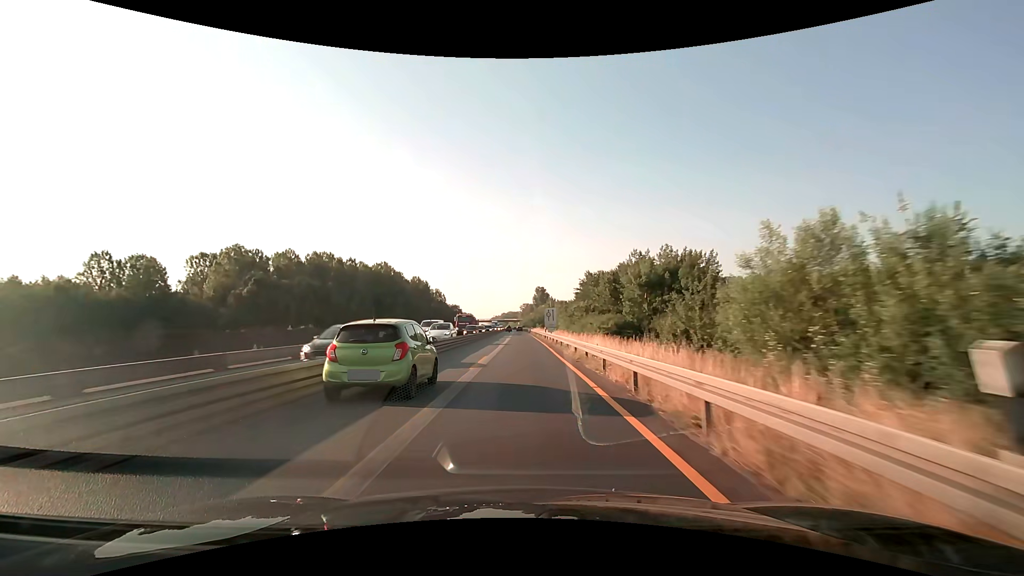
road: motorway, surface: asphalt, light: Day
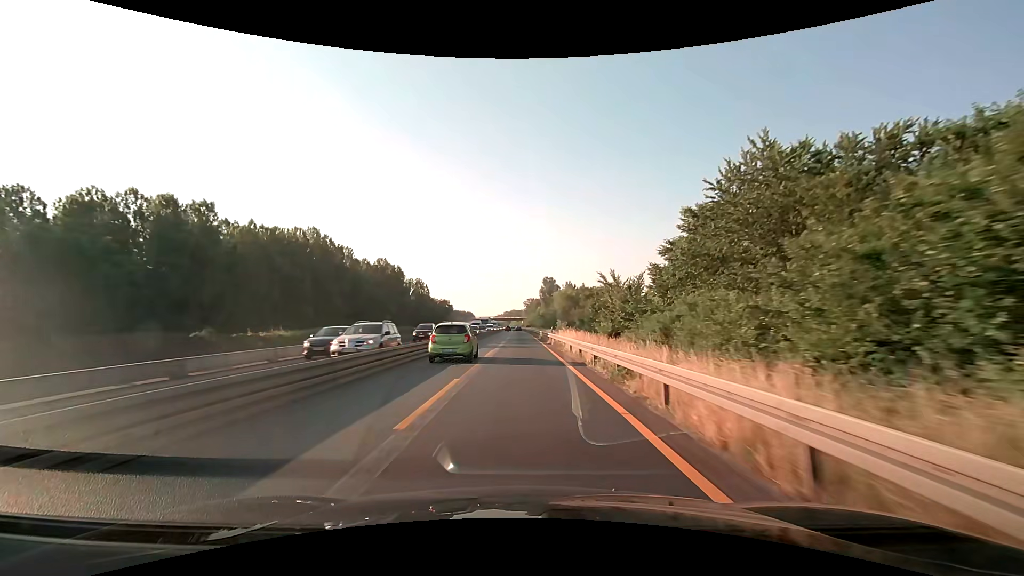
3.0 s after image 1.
(-0.2, +62.5) m; 0°
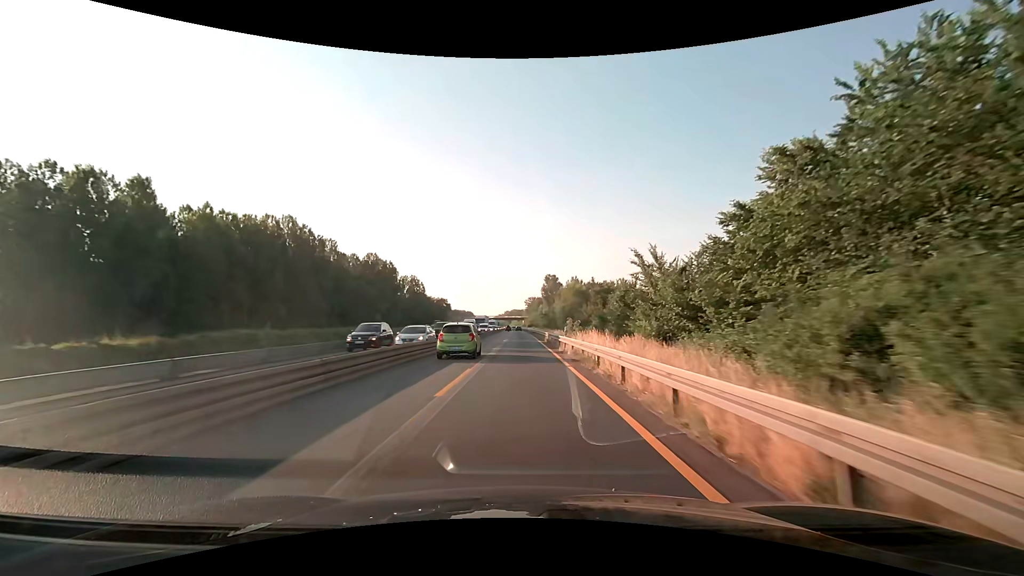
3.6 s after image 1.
(0.0, +12.5) m; 0°
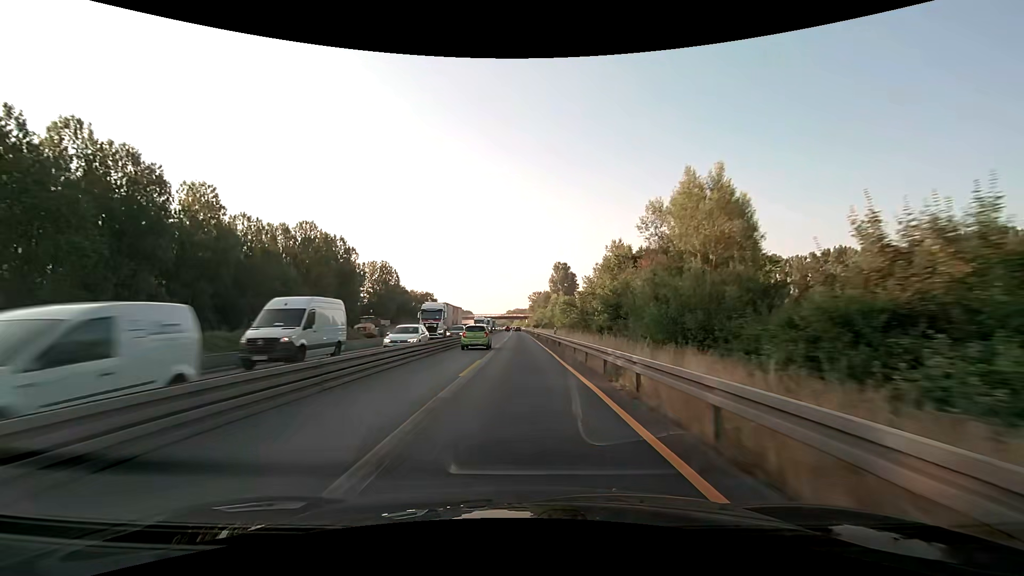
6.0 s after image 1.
(-0.2, +50.0) m; 0°
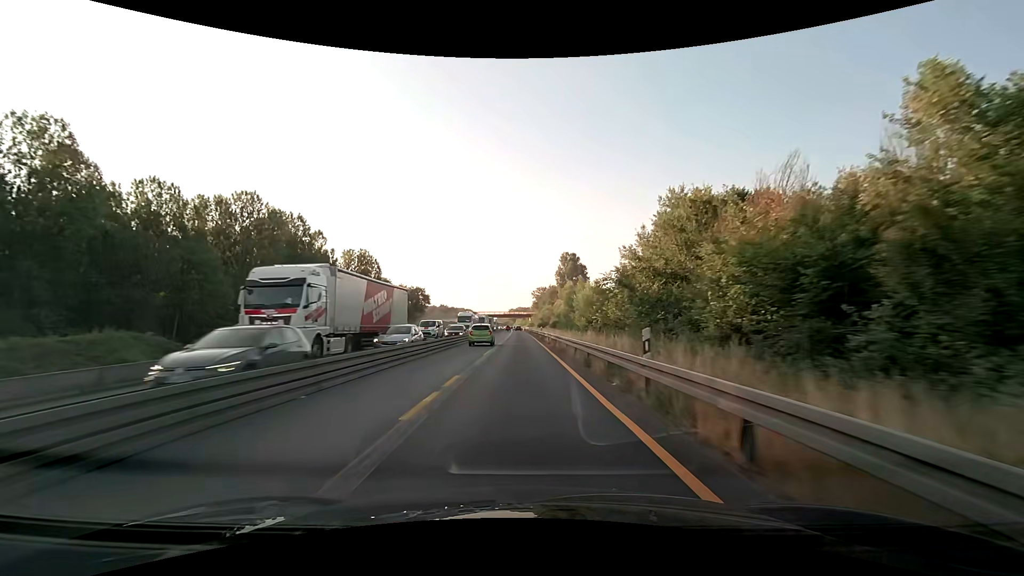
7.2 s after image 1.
(-0.1, +25.0) m; 0°
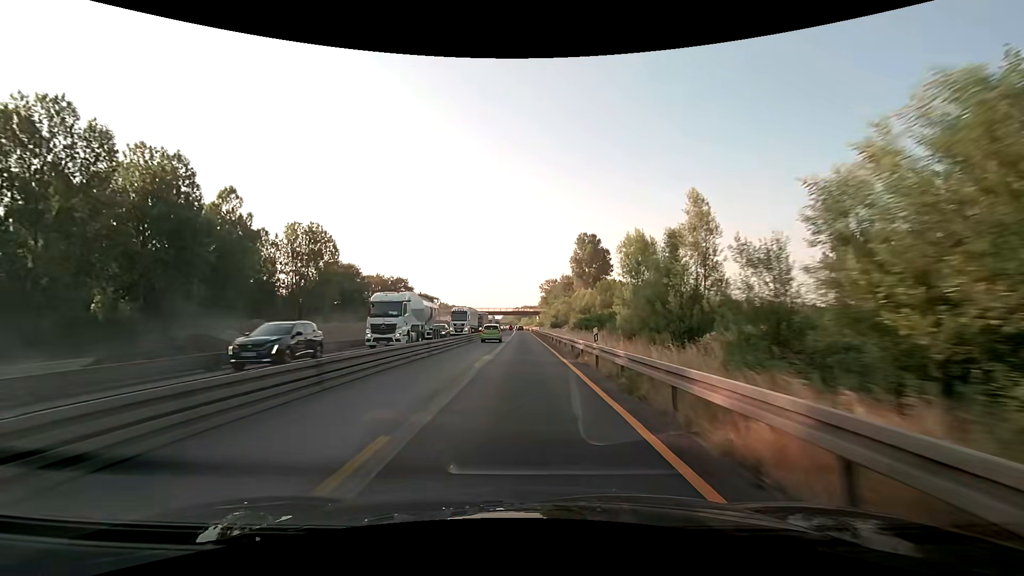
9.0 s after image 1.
(-0.4, +37.5) m; -1°
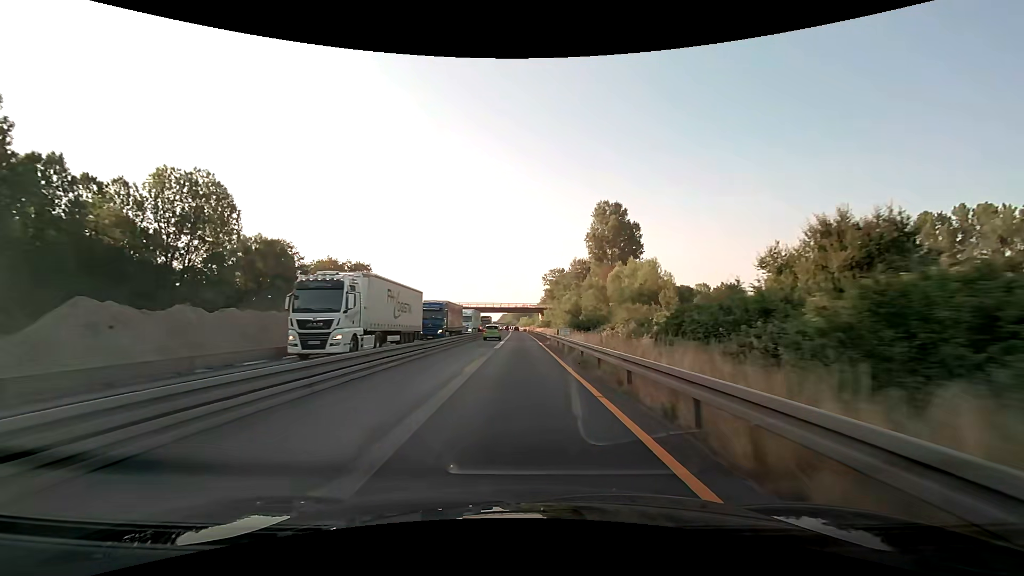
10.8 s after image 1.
(-0.1, +37.5) m; 0°
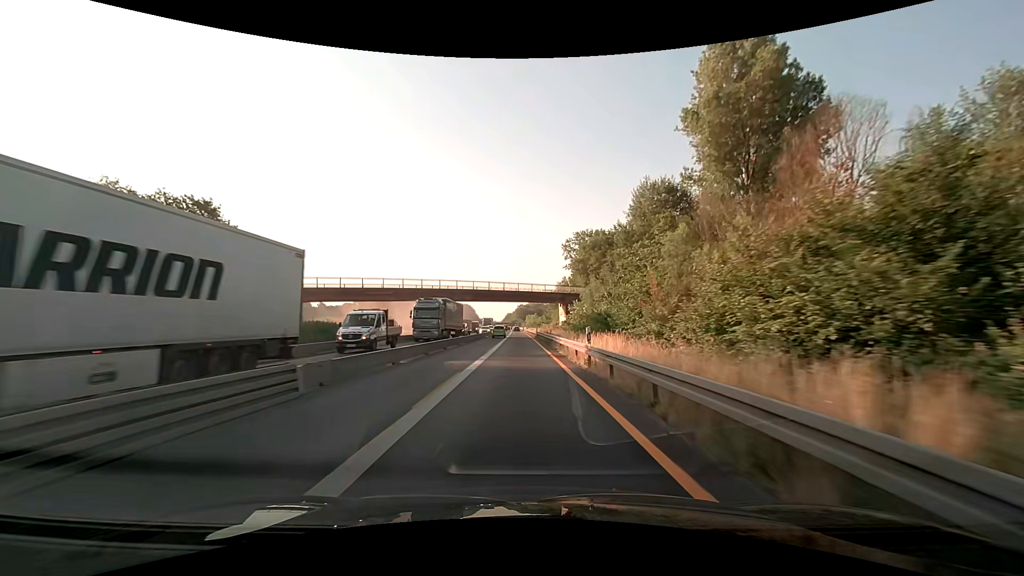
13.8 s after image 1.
(-0.2, +62.6) m; -1°
(0, +10) (0, +20) (0, +30) (0, +40) (0, +50) (0, +60) (-1, +70) (-1, +80) (-1, +90) (-1, +100) m
